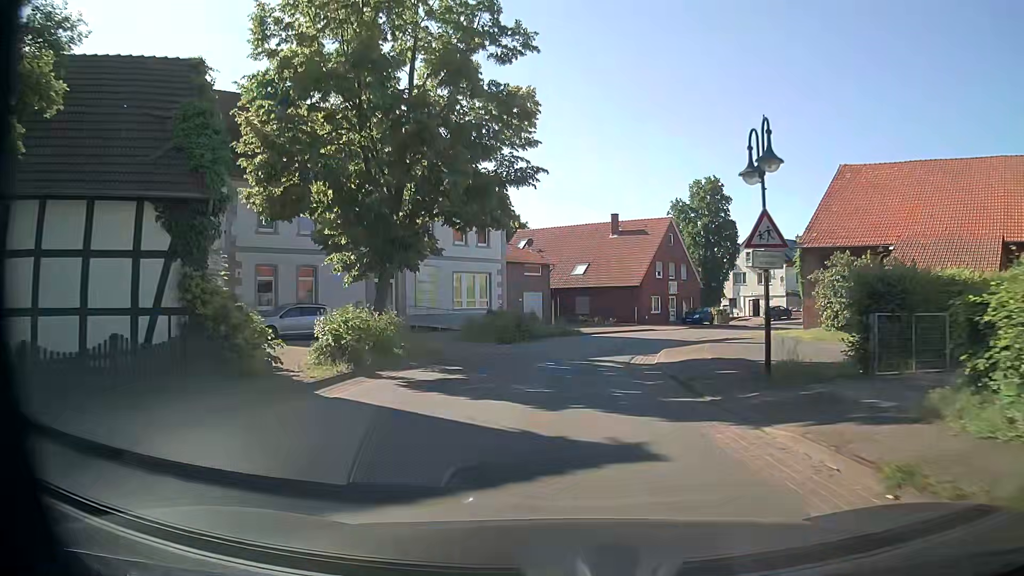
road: secondary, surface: asphalt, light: Day
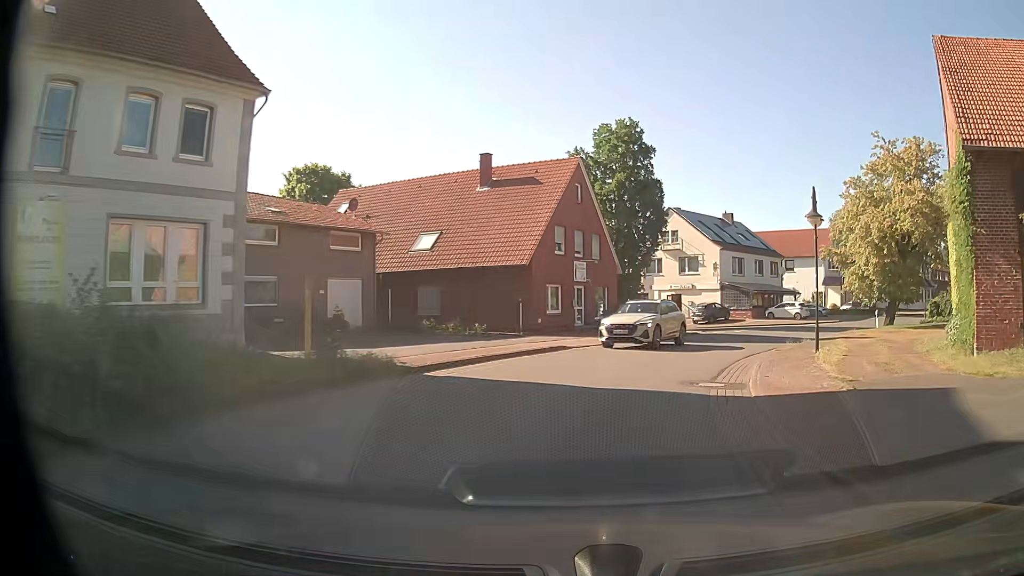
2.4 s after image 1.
(+1.2, +23.4) m; +10°
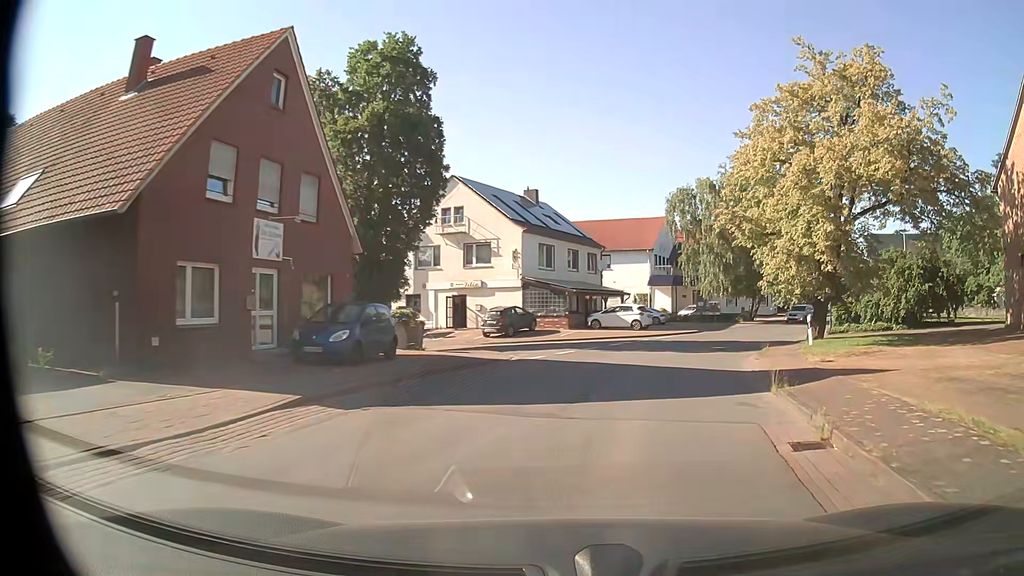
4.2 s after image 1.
(+2.9, +17.7) m; +17°
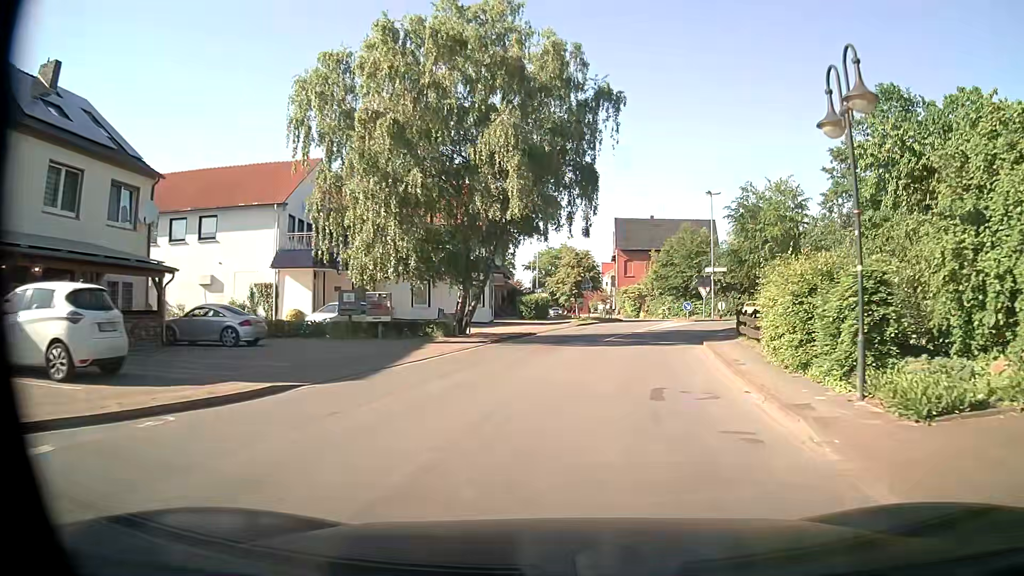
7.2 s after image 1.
(+7.9, +30.0) m; +27°
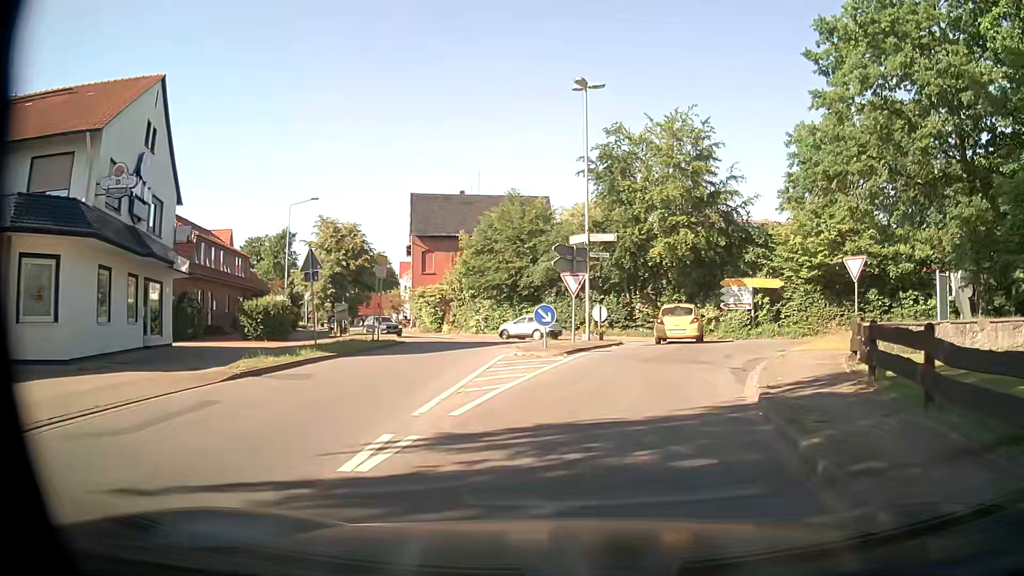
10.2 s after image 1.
(+3.3, +26.7) m; +16°
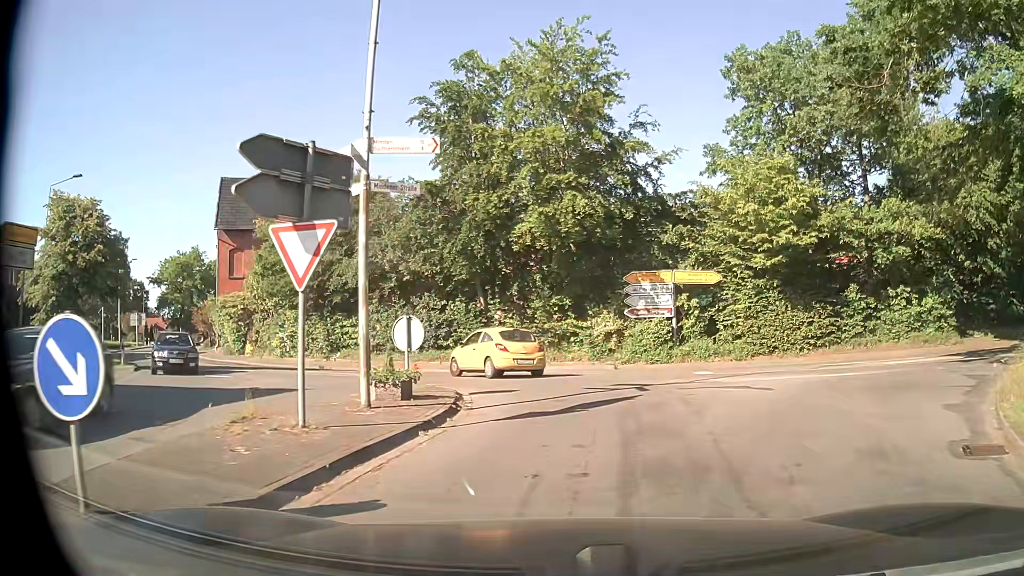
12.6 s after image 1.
(+1.4, +14.4) m; +12°
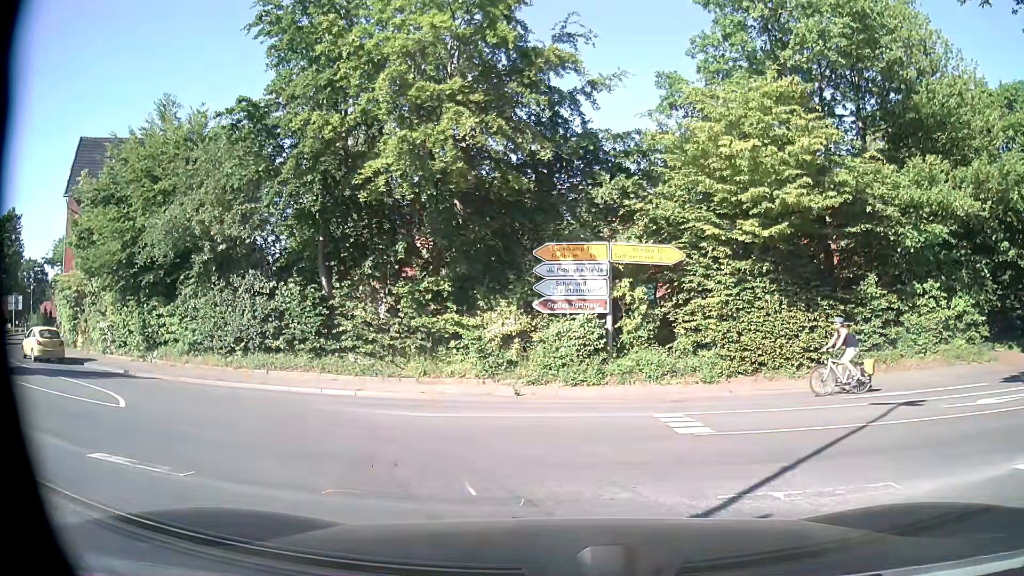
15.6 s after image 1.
(+0.7, +9.4) m; +8°
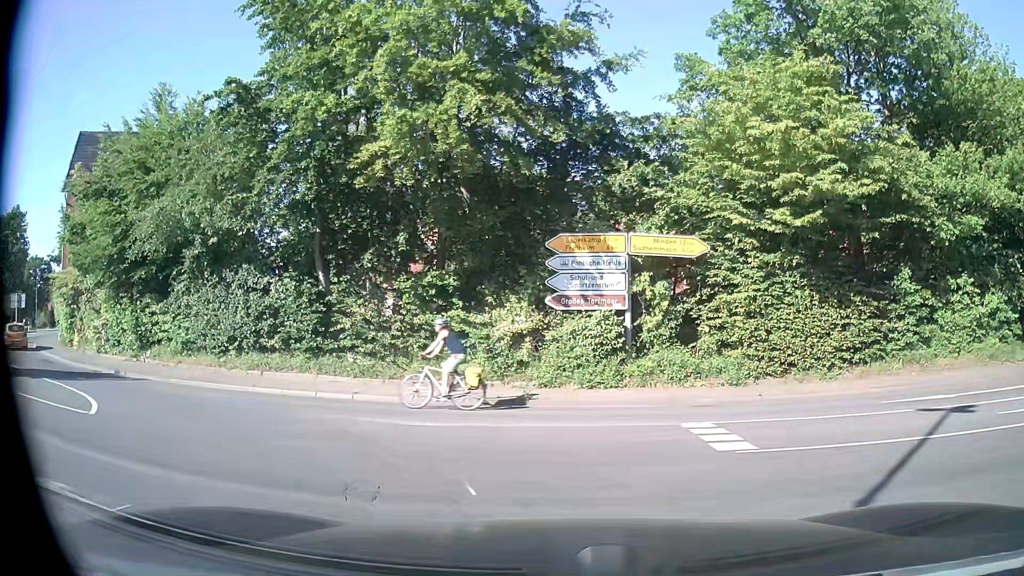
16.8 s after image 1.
(0.0, +1.3) m; 0°
